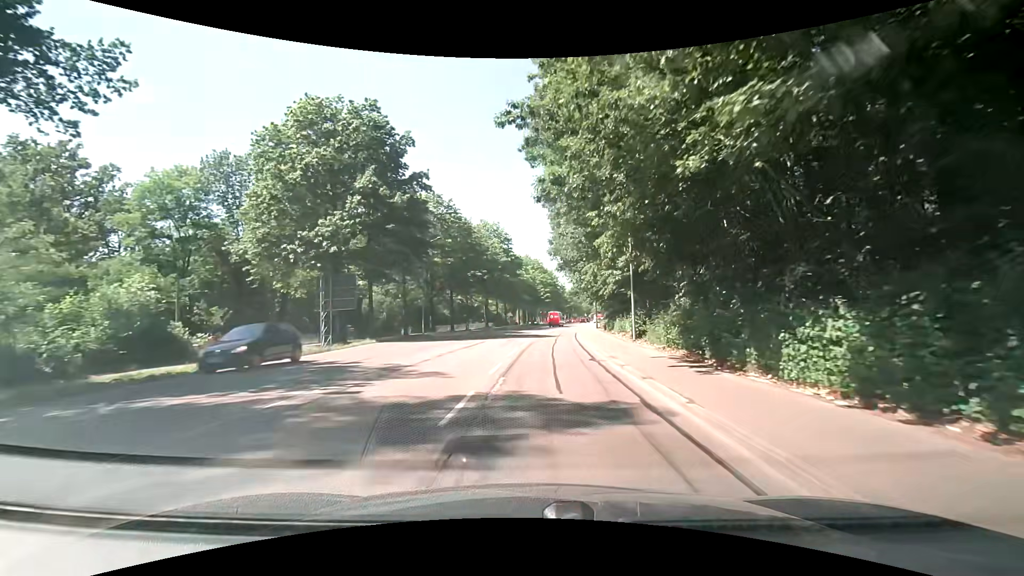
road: secondary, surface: asphalt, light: Day
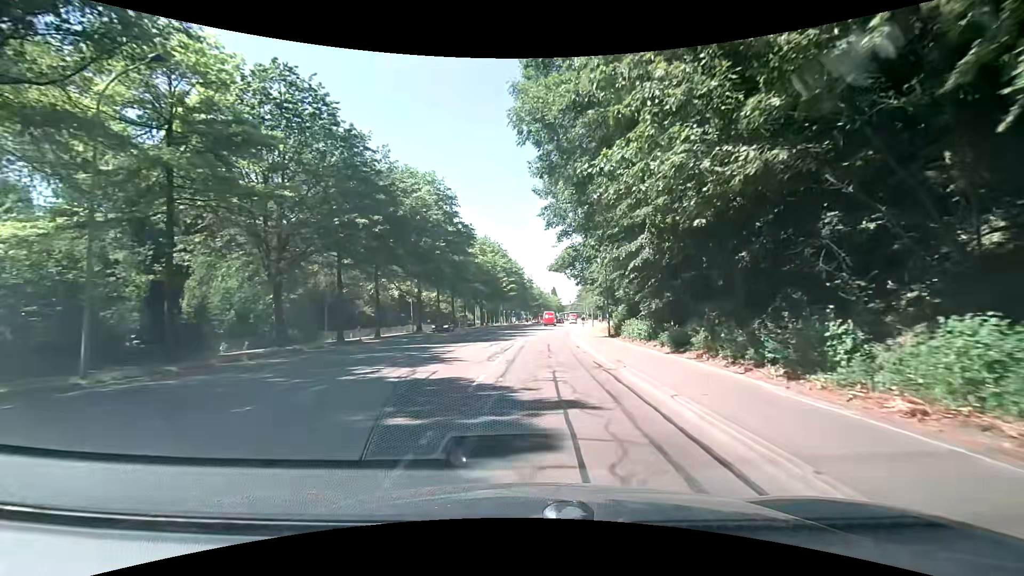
(+1.3, +33.2) m; +4°
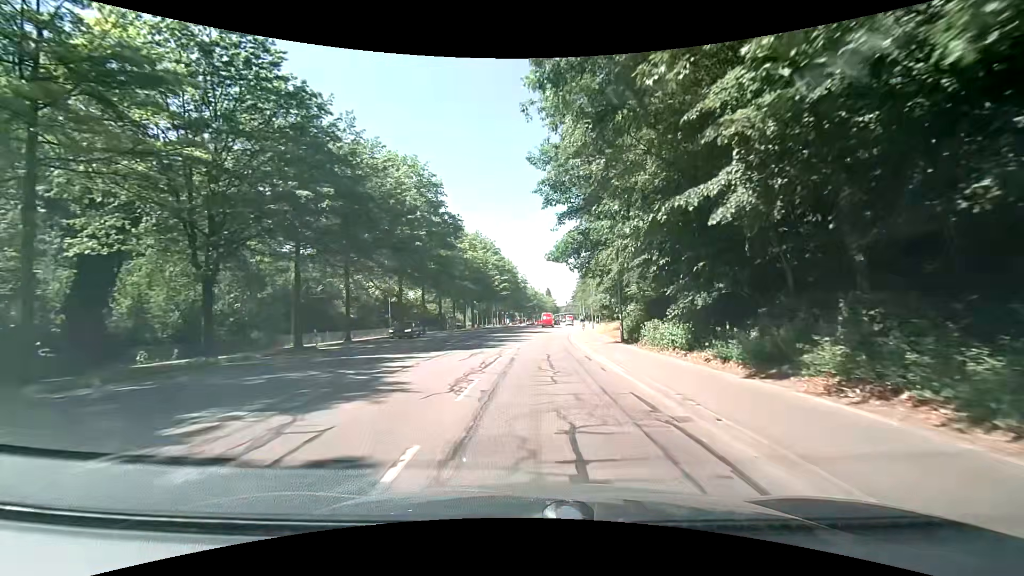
(+0.1, +6.6) m; +1°
(0, +10) (0, +20) (+1, +30) (+1, +40) (+2, +50) (+3, +60) (+4, +70) (+5, +80) (+6, +90) (+7, +100) m
